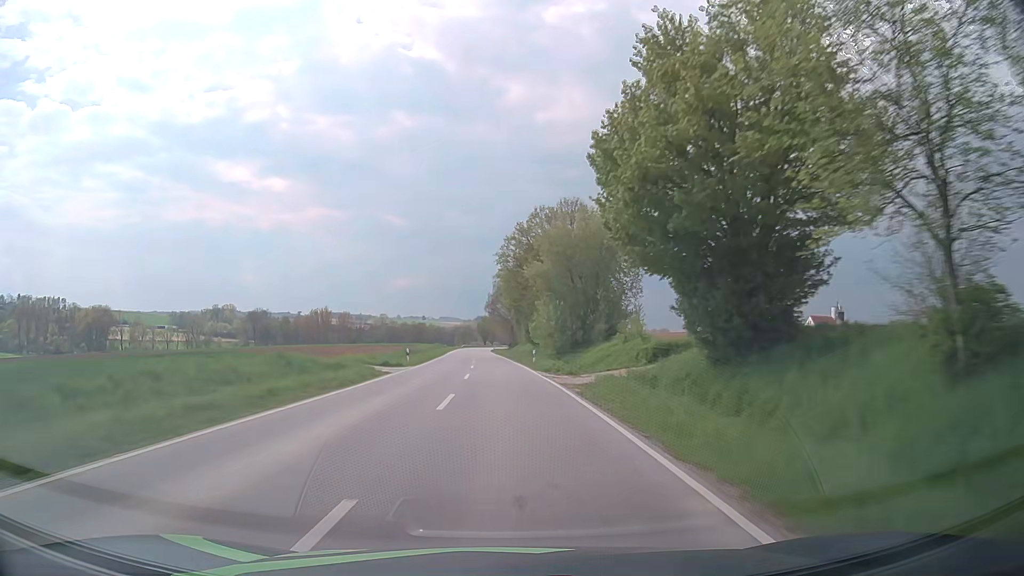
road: secondary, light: Day
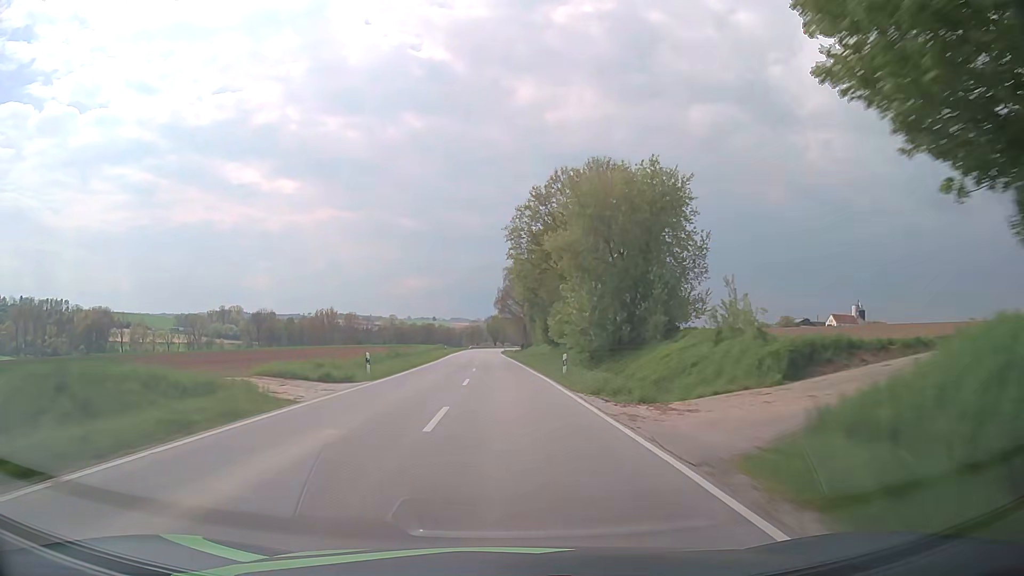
(-0.1, +15.3) m; -1°
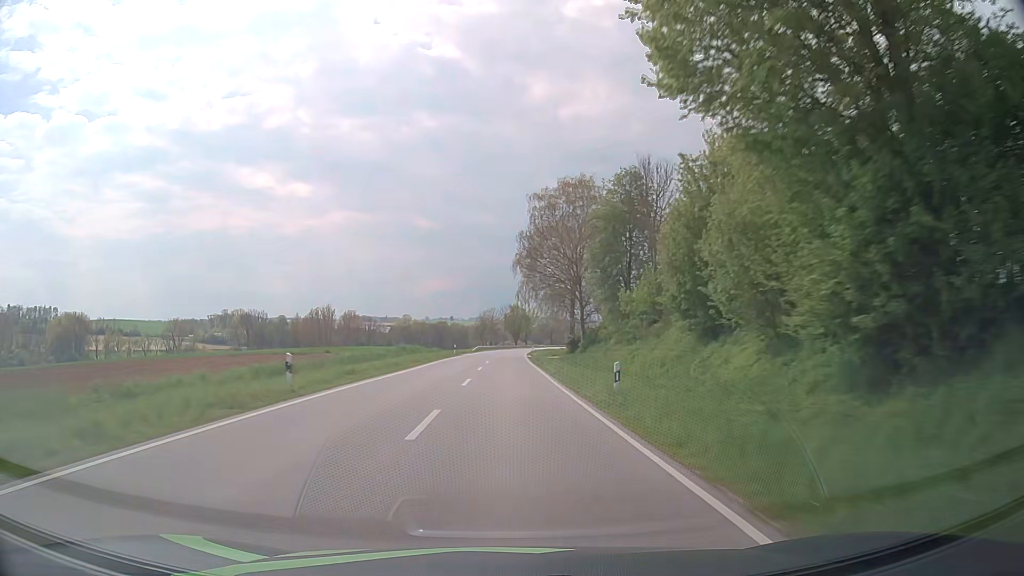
(-1.2, +61.2) m; -2°
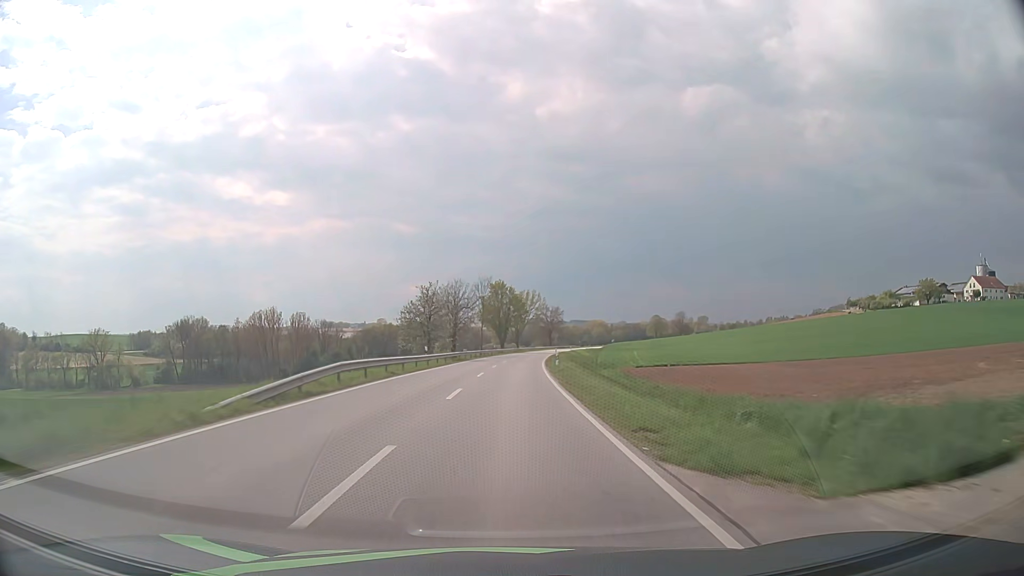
(+0.4, +76.2) m; +1°
(0, +10) (0, +20) (0, +30) (+1, +40) (+1, +50) (+2, +60) (+2, +70) (+3, +80) (+4, +90) (+5, +100) m
